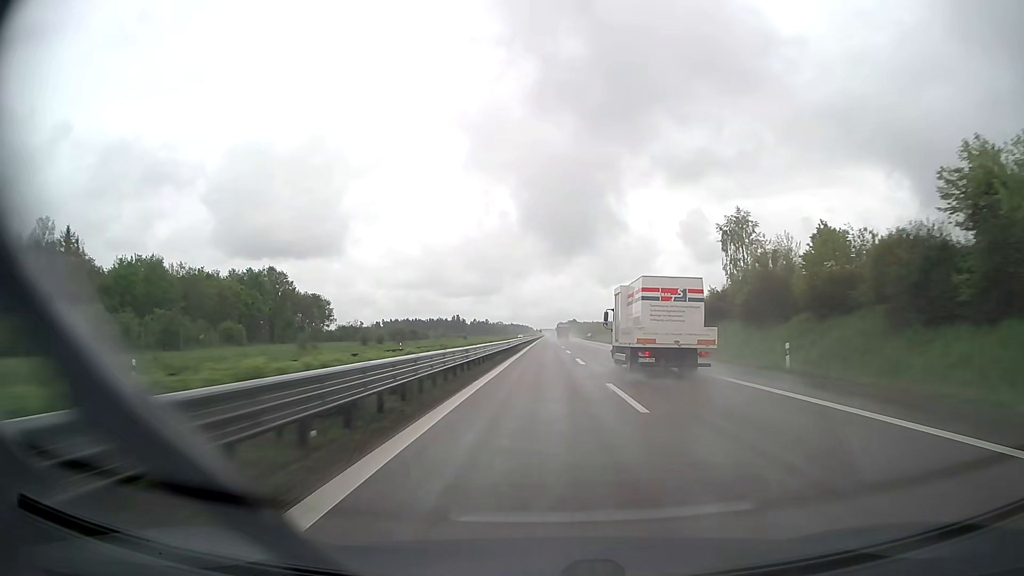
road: trunk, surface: asphalt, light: Day
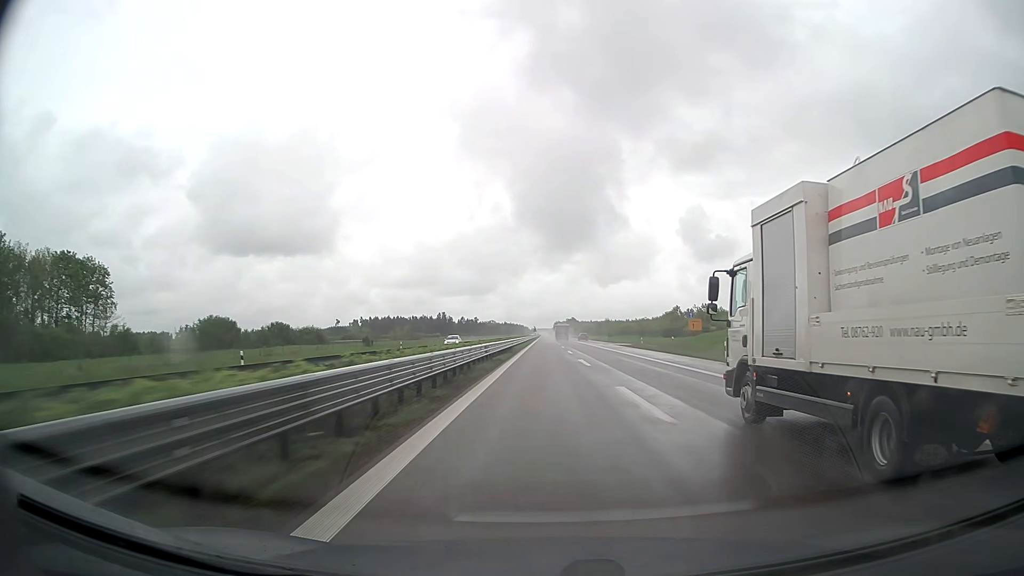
(+0.1, +91.3) m; 0°
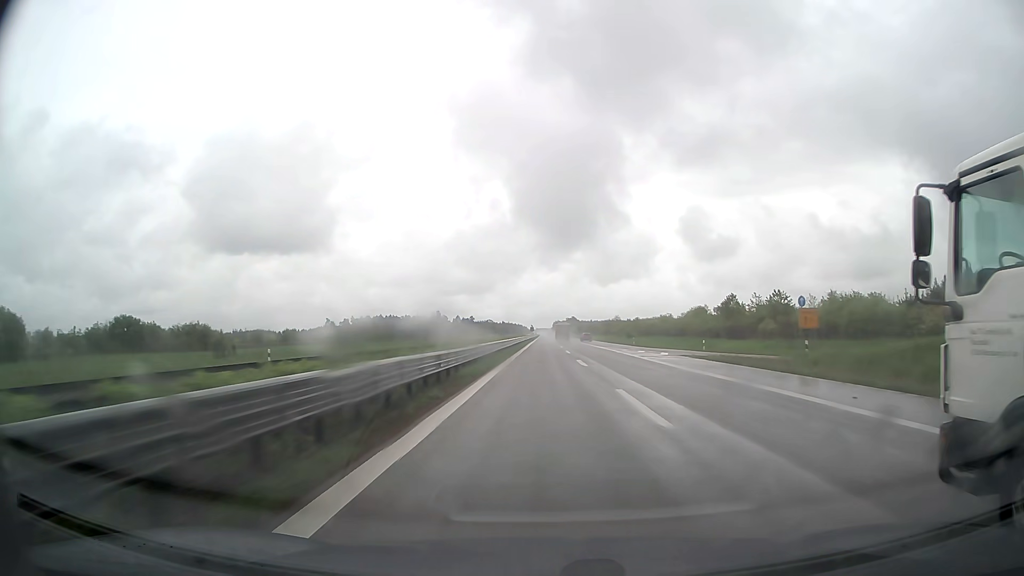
(+0.1, +36.5) m; 0°
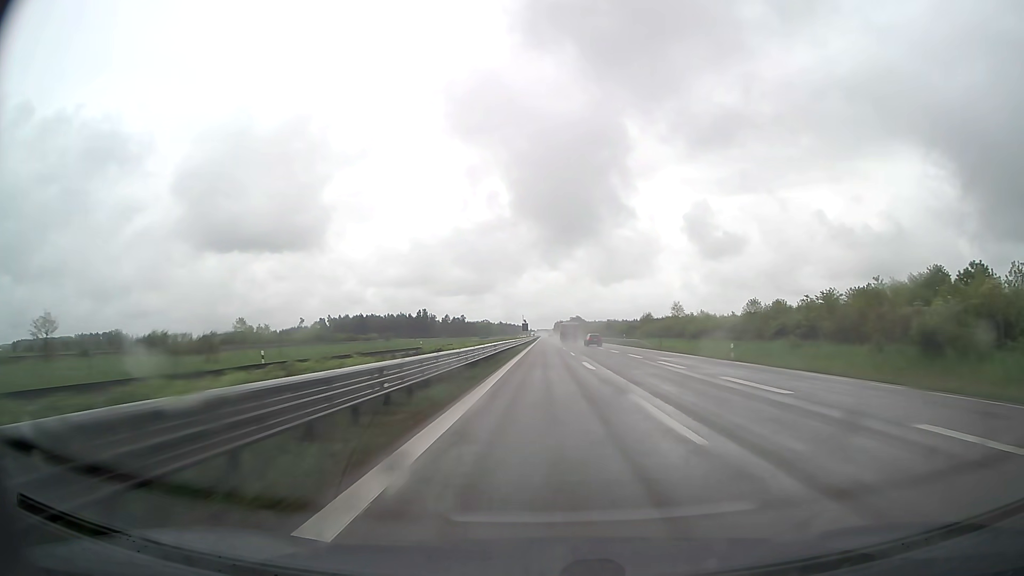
(-0.1, +91.1) m; 0°
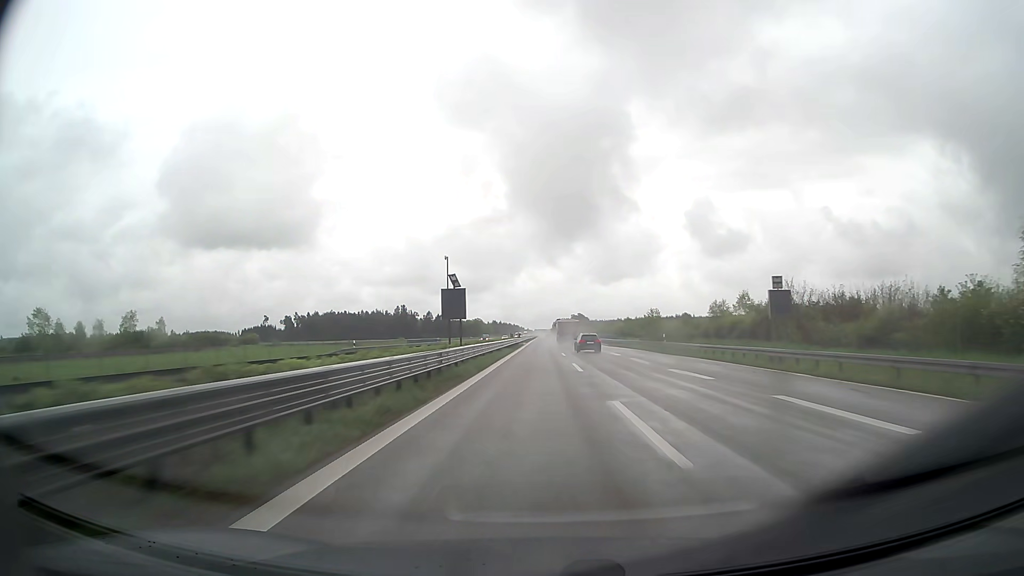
(+0.5, +91.0) m; 0°
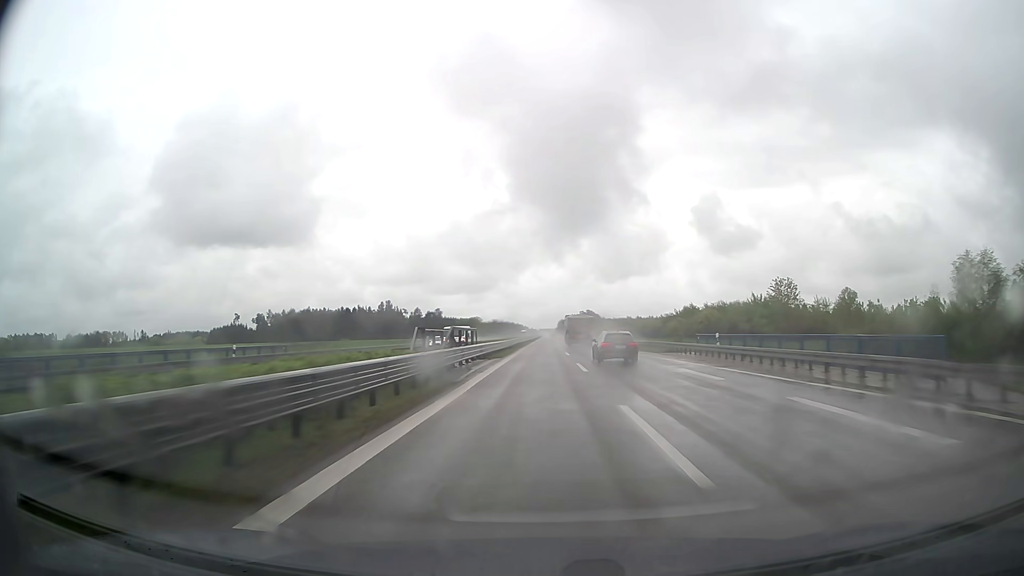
(-0.3, +72.8) m; 0°
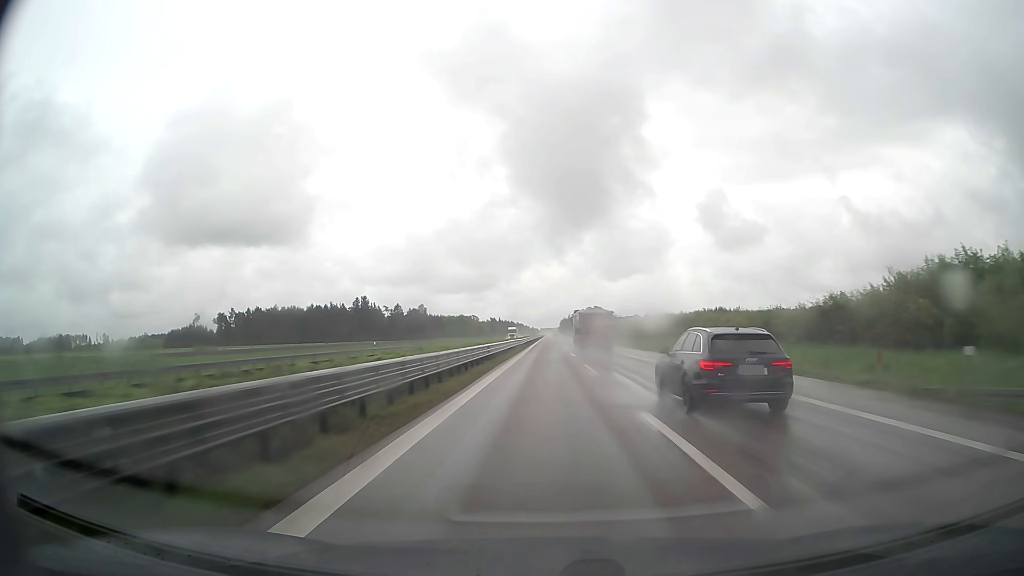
(-0.1, +72.8) m; 0°
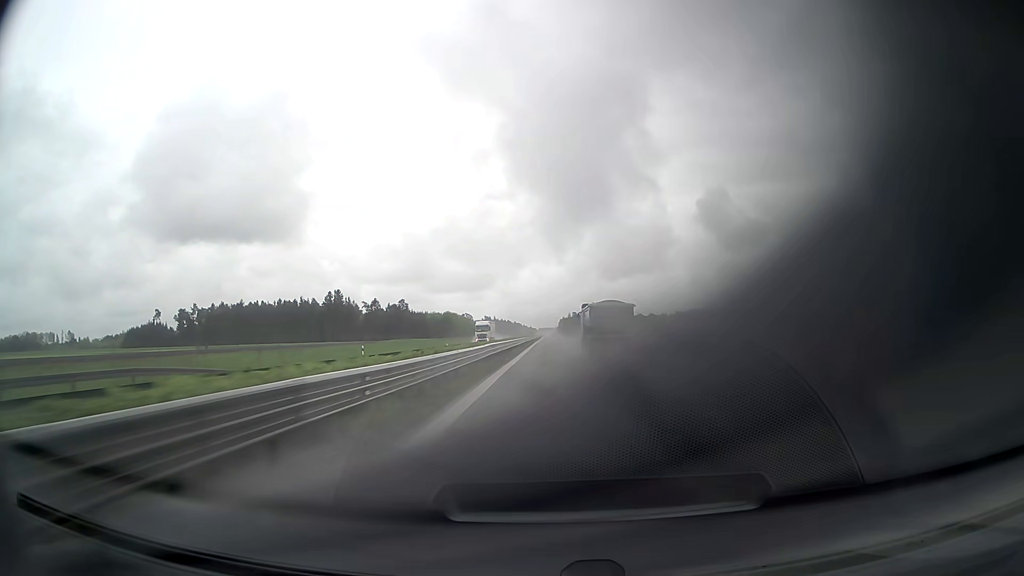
(0.0, +54.6) m; 0°
(0, +10) (0, +20) (0, +30) (0, +40) (0, +50) (0, +60) (0, +70) (0, +80) (0, +90) (0, +100) m
